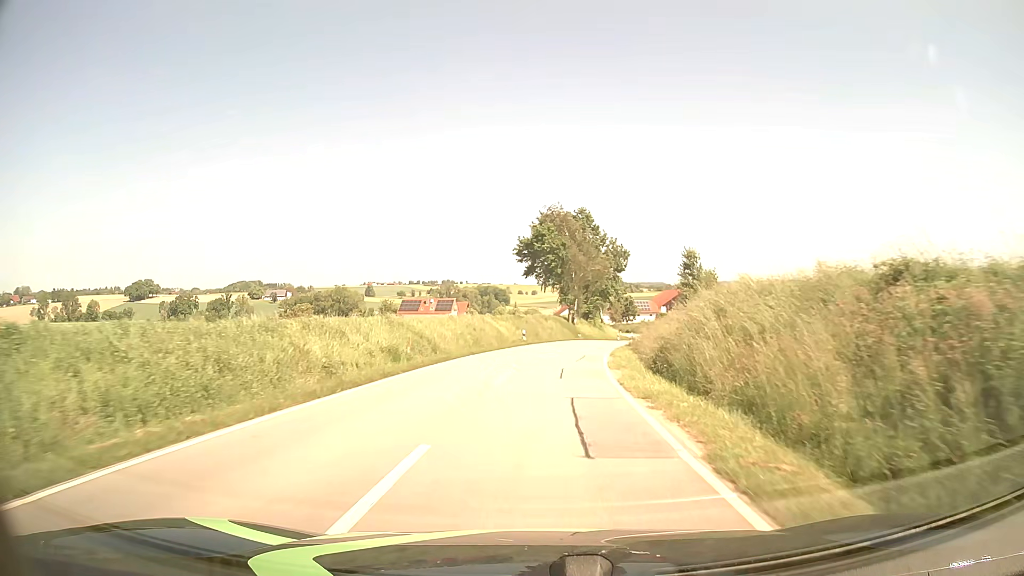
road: tertiary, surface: asphalt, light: Day
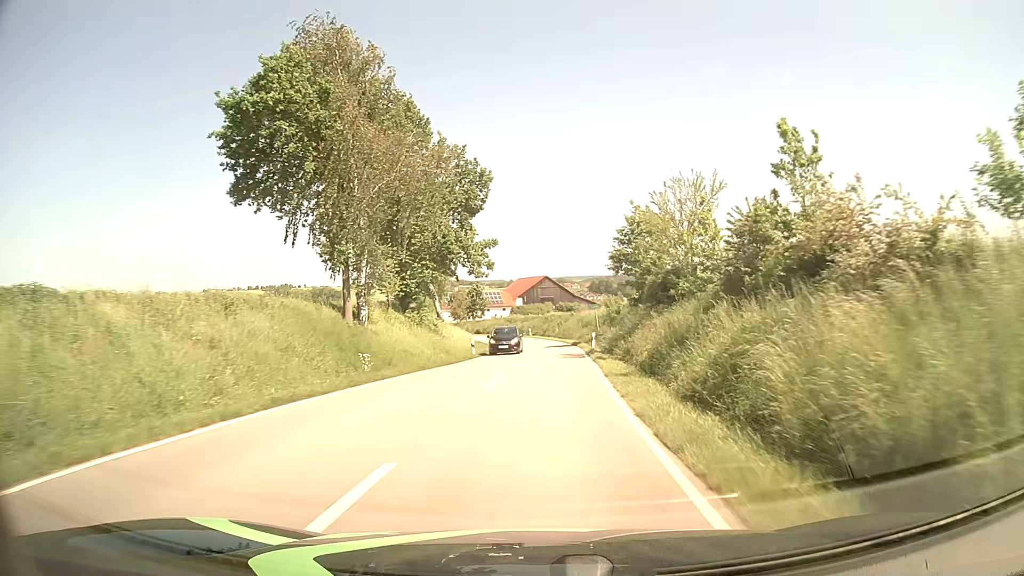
(+4.8, +47.8) m; +14°
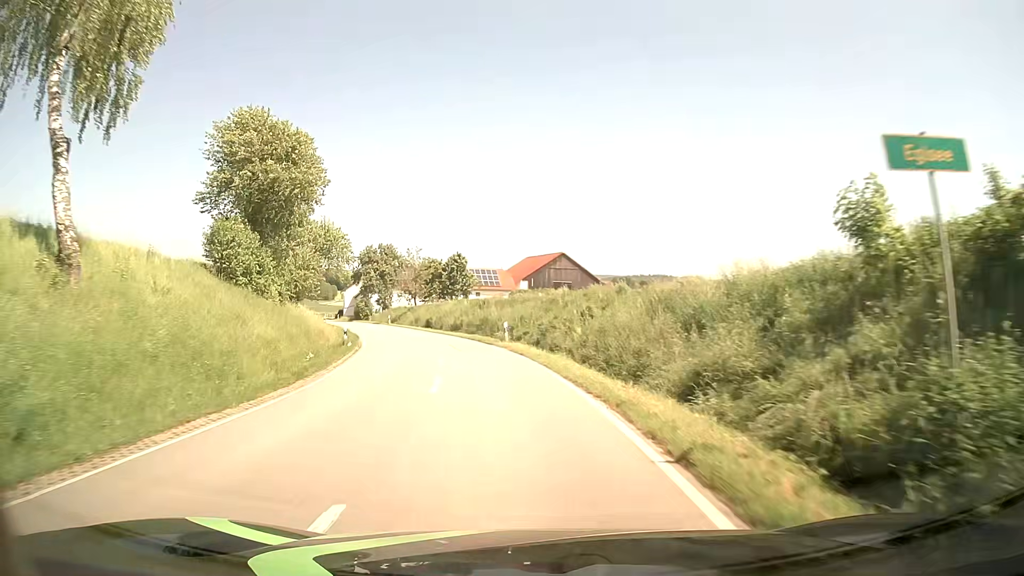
(+1.5, +49.0) m; -1°
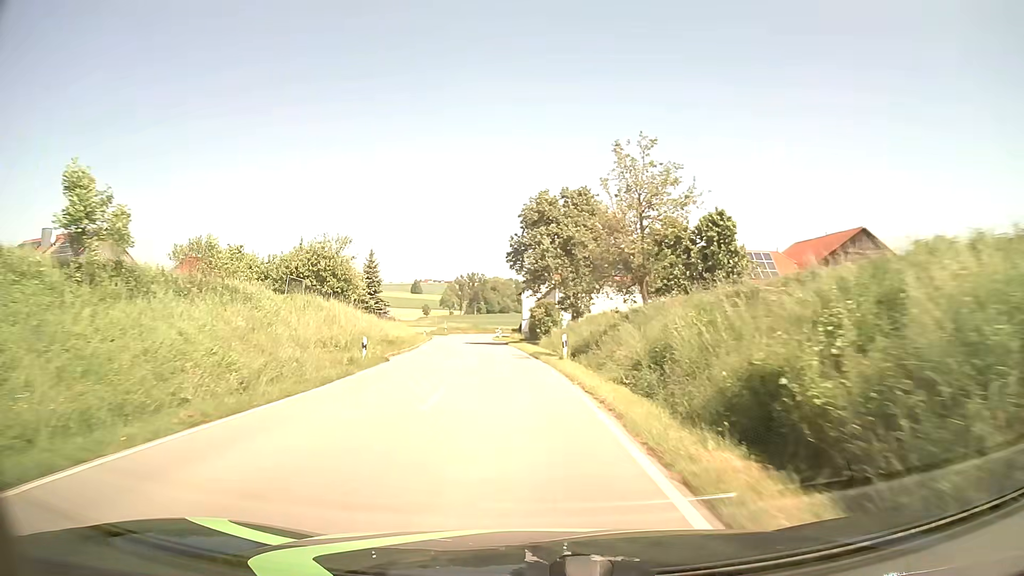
(-8.7, +48.6) m; -19°
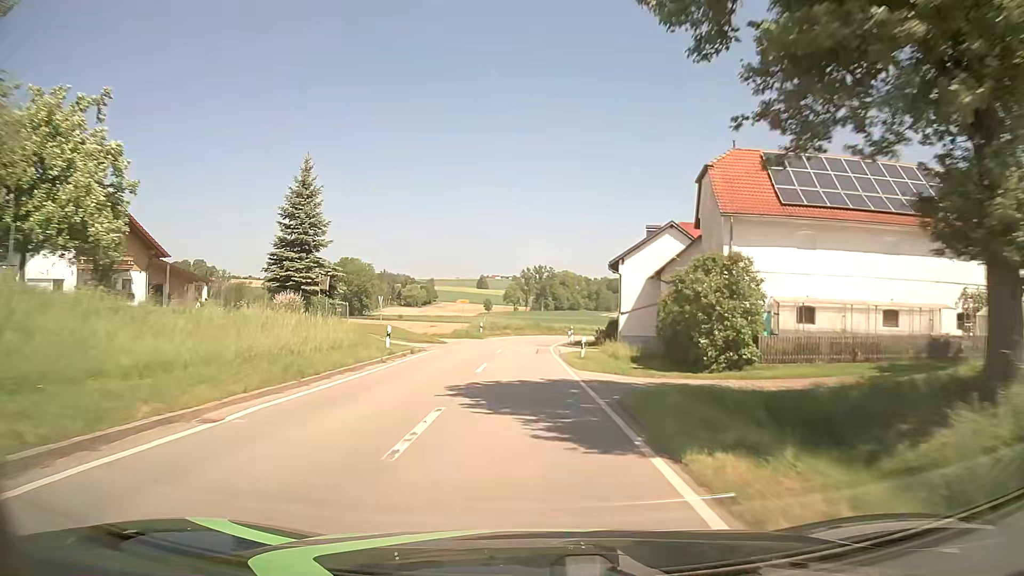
(-2.4, +39.4) m; -6°
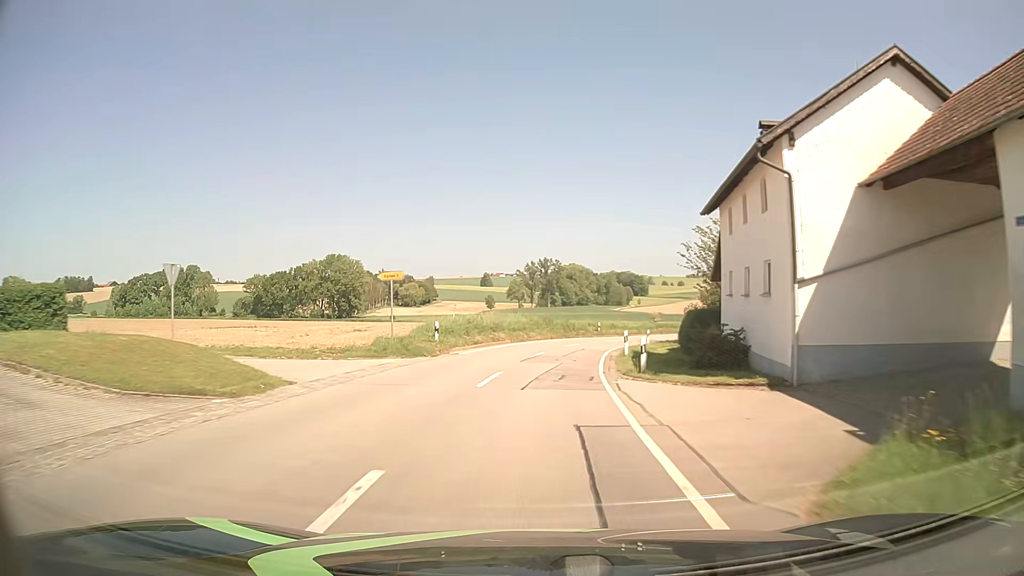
(-0.2, +28.4) m; -1°
